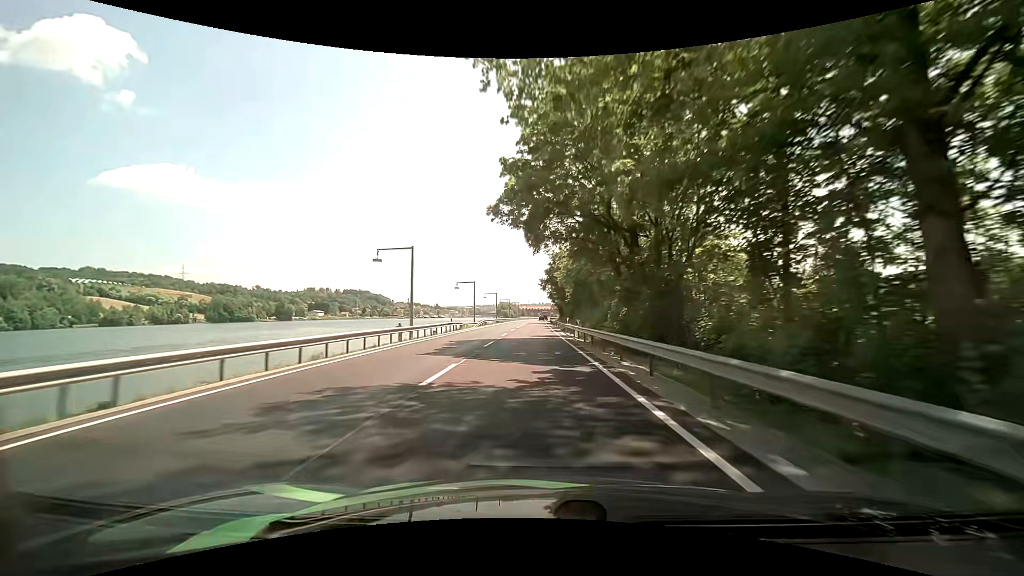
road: primary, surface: asphalt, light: Day
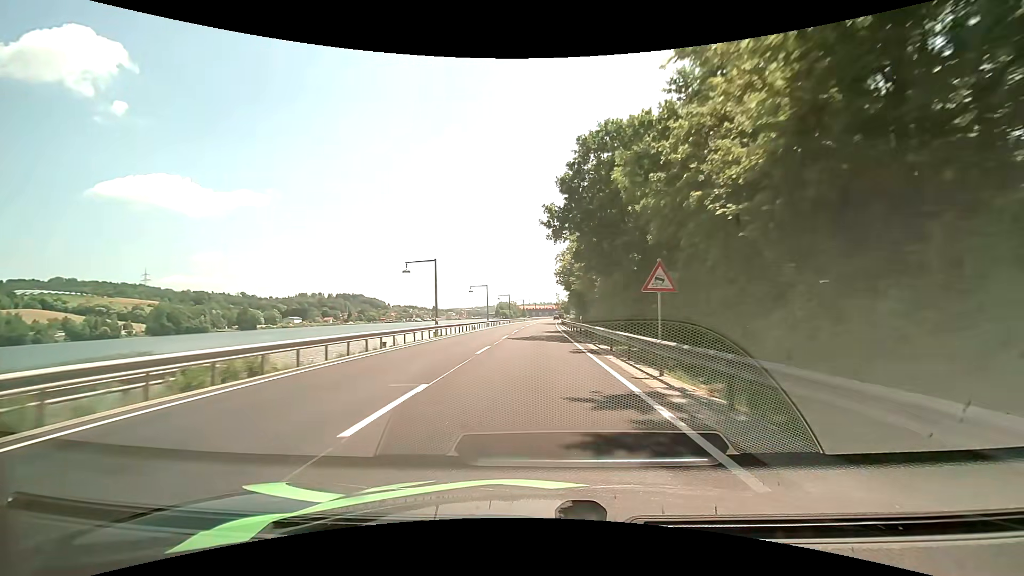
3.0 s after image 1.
(-0.2, +64.1) m; 0°
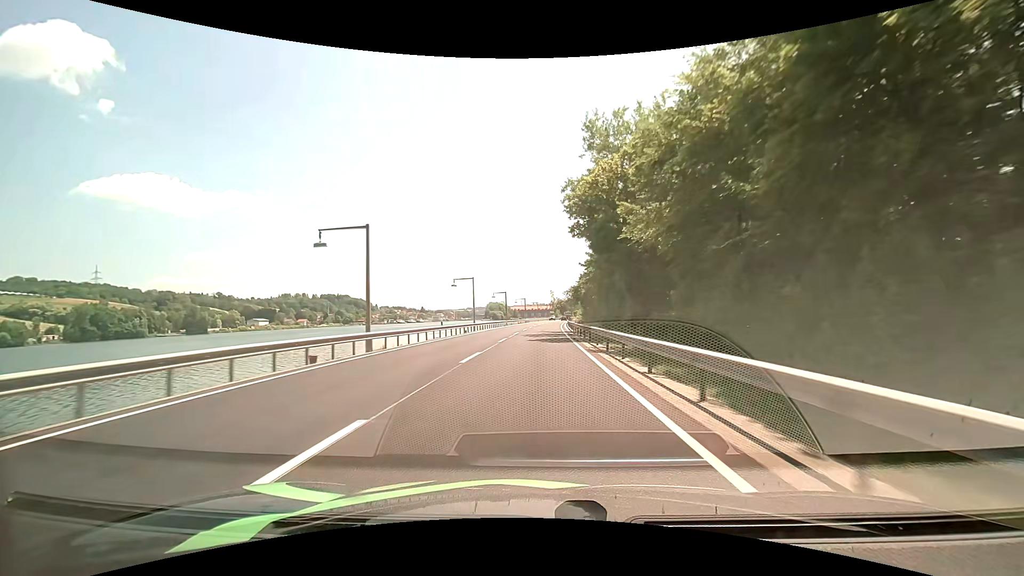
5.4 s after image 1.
(+0.6, +51.4) m; +1°
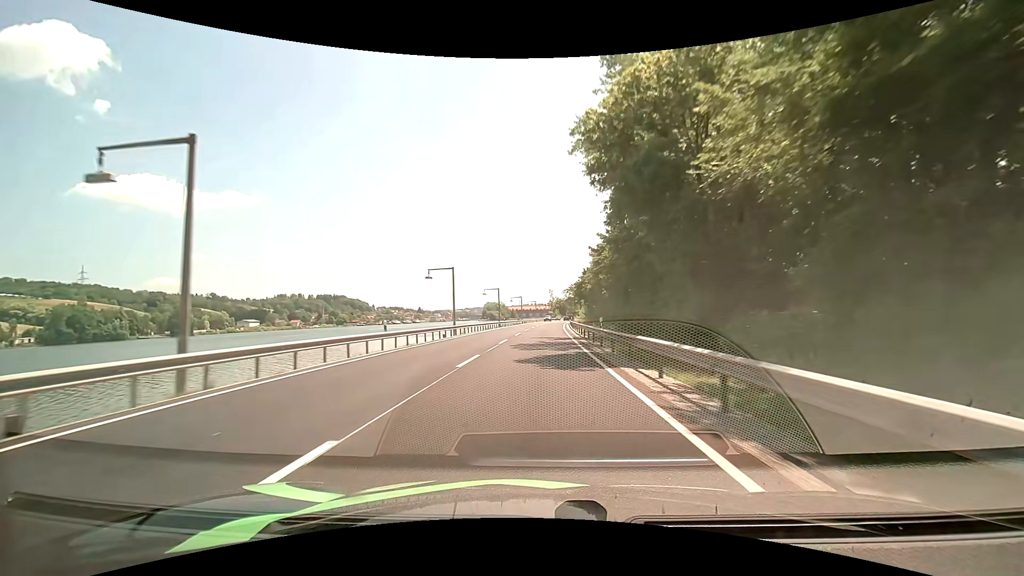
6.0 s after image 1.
(0.0, +13.0) m; 0°
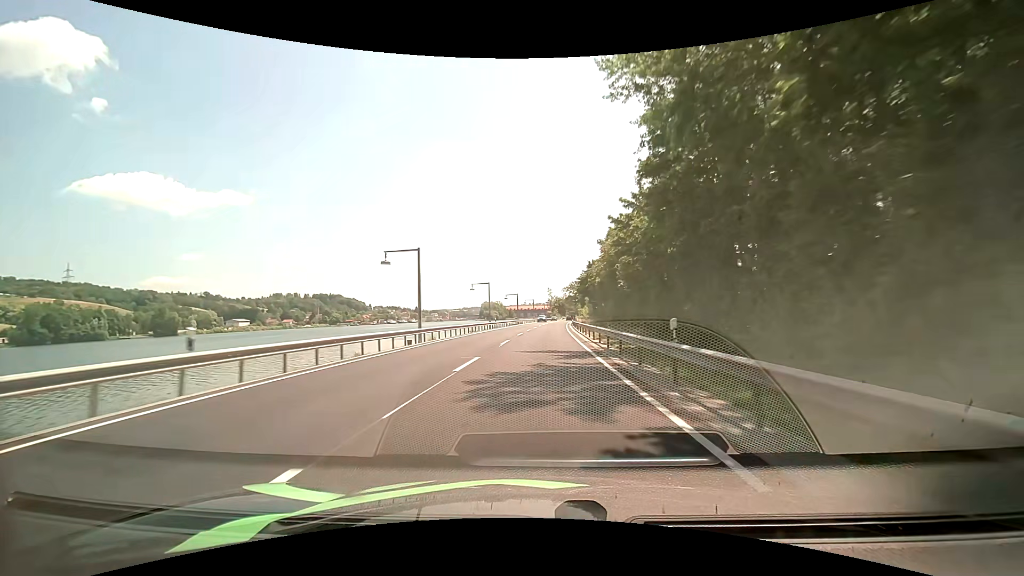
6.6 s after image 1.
(0.0, +13.0) m; 0°
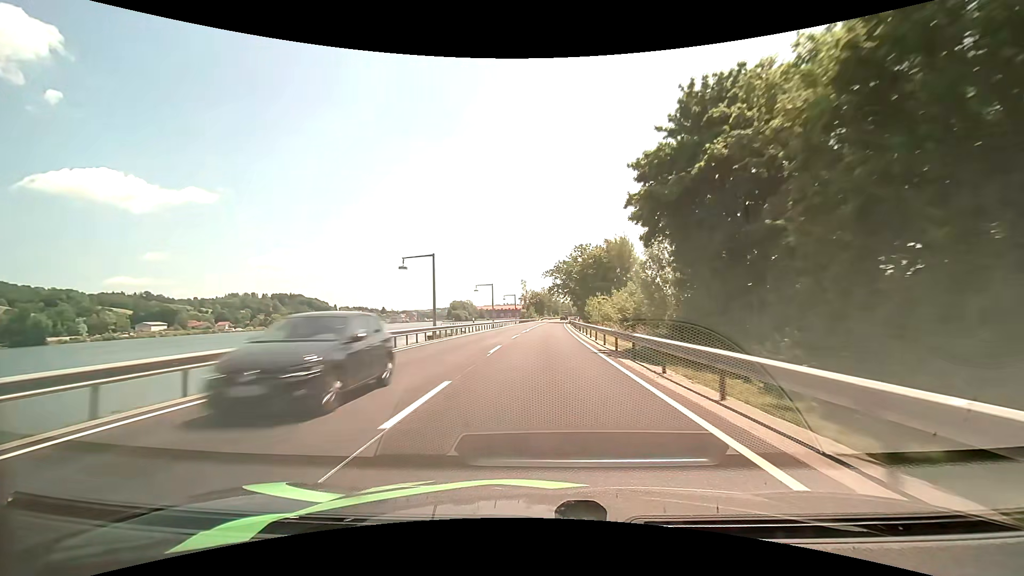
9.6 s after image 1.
(+1.5, +66.3) m; +3°
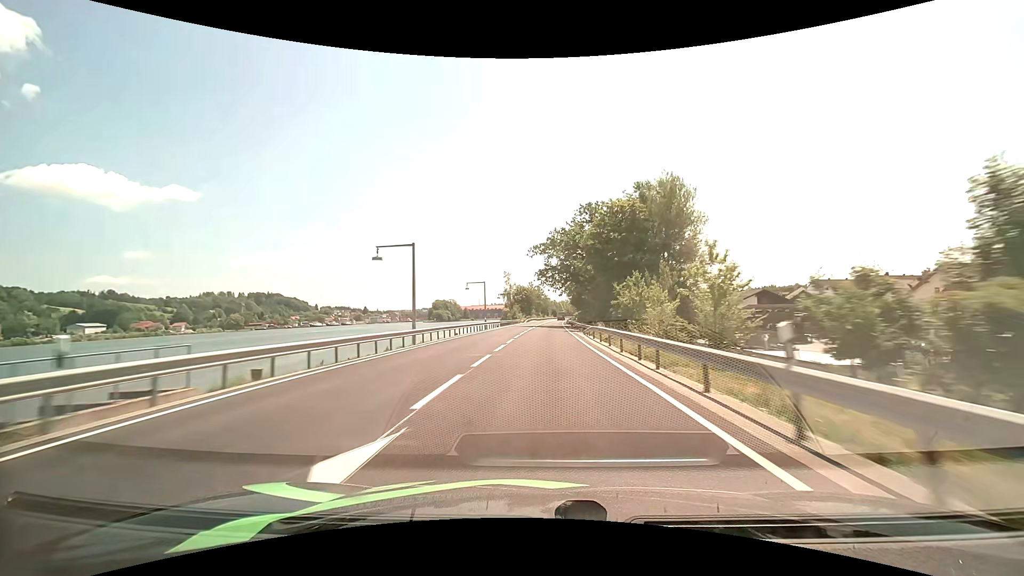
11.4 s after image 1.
(+0.5, +40.8) m; +1°
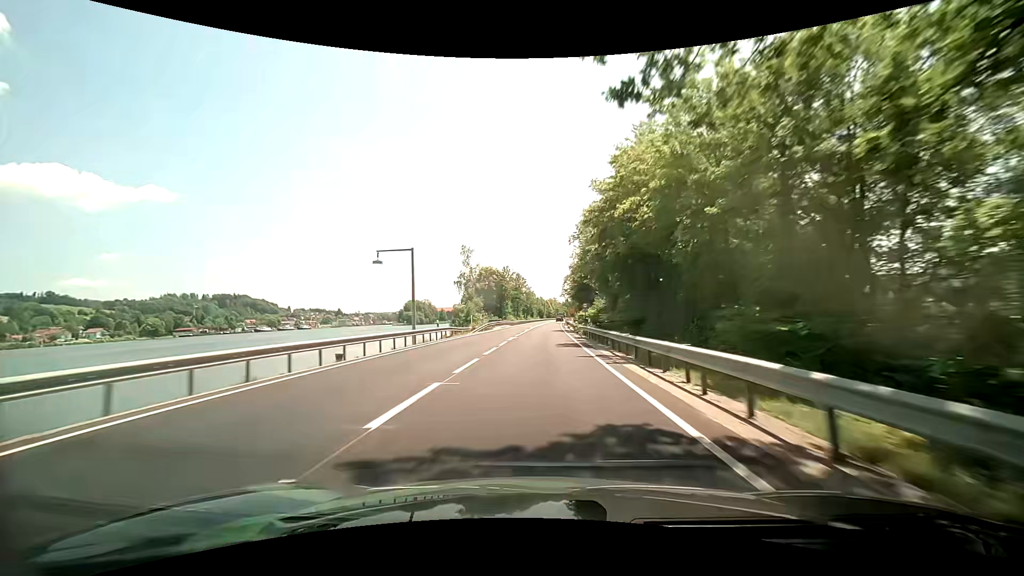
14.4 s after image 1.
(+1.5, +68.7) m; +2°
(0, +10) (0, +20) (0, +30) (0, +40) (0, +50) (+1, +60) (+1, +70) (+1, +80) (+2, +90) (+2, +100) m
